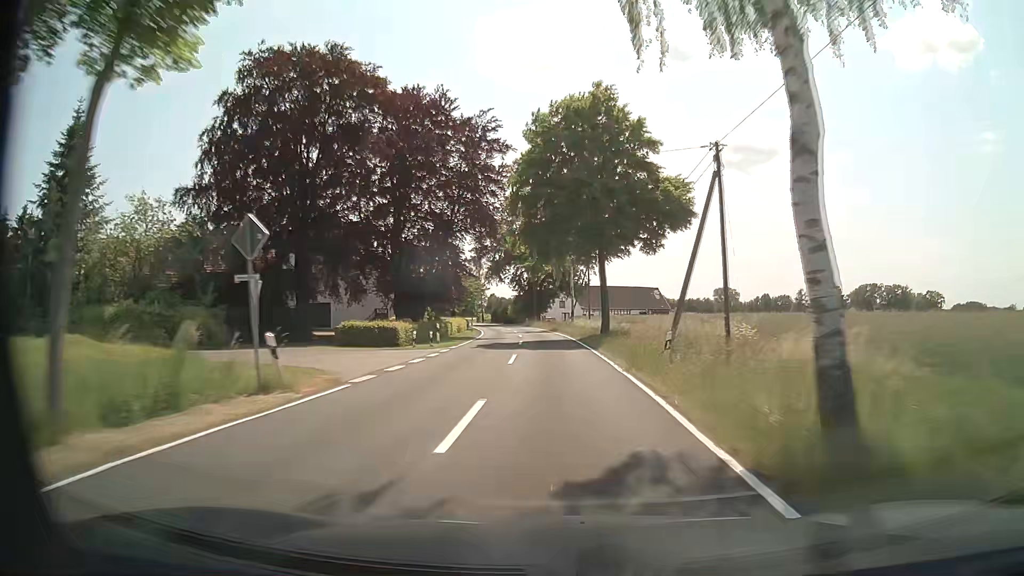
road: tertiary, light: Day
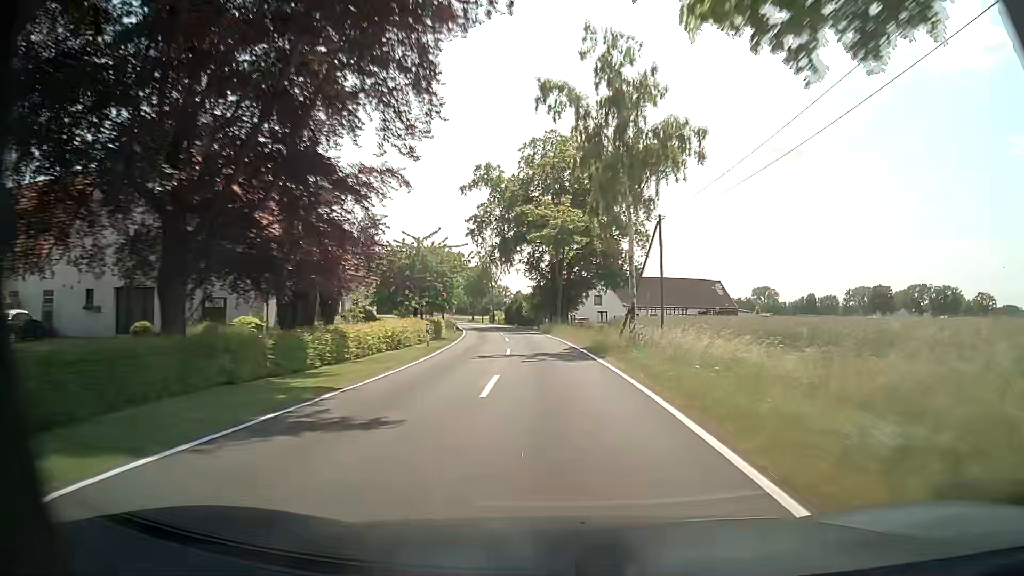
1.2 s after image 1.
(-0.5, +31.5) m; -2°
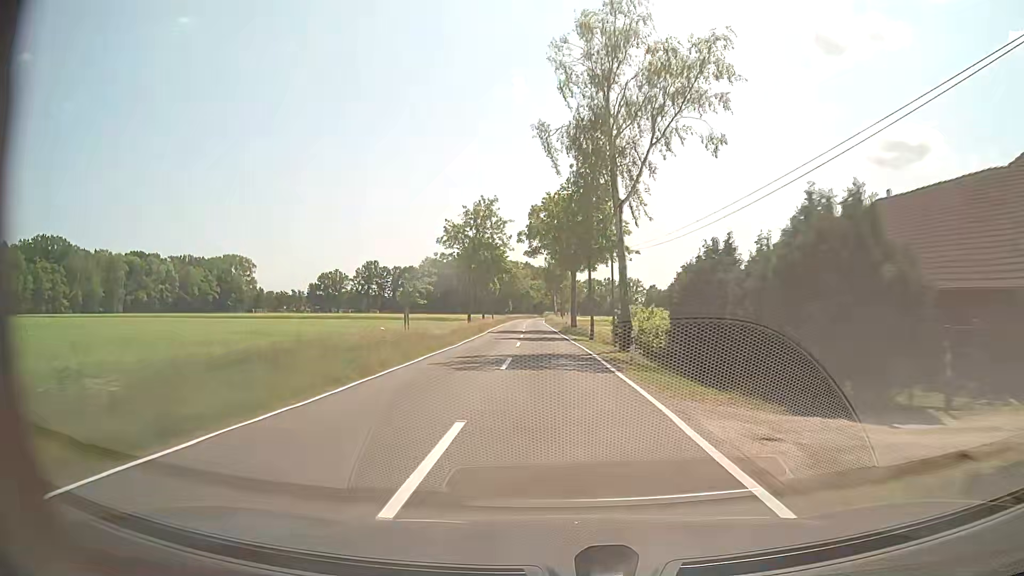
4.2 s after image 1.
(-7.3, +78.4) m; -10°
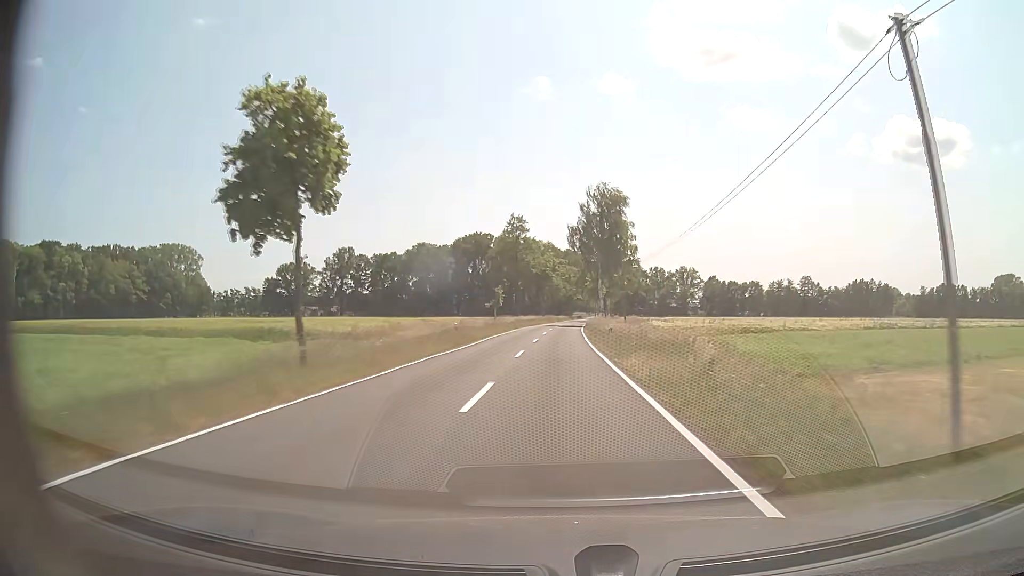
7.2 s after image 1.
(-3.0, +79.2) m; -3°
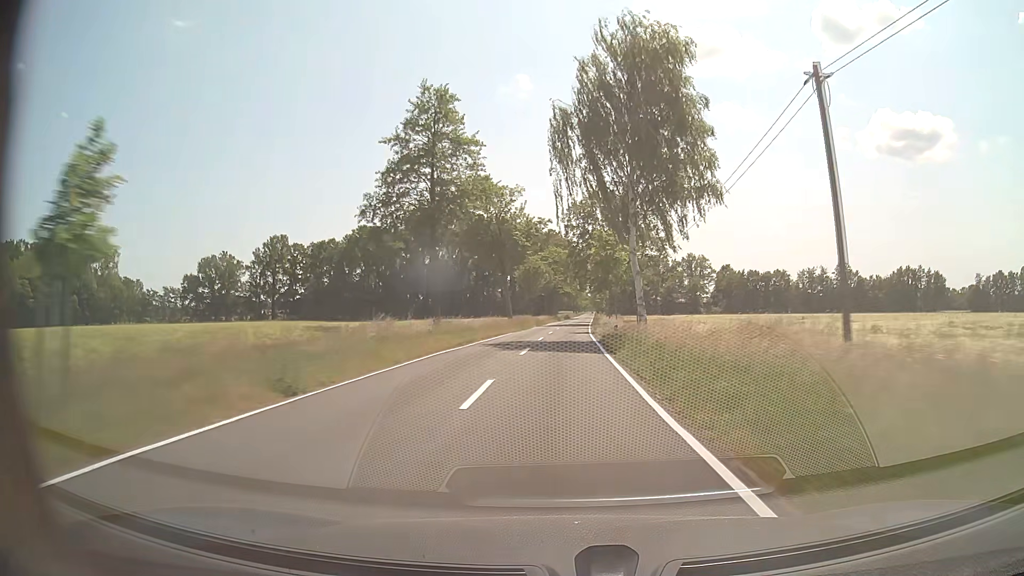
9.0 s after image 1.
(+0.3, +48.1) m; +1°
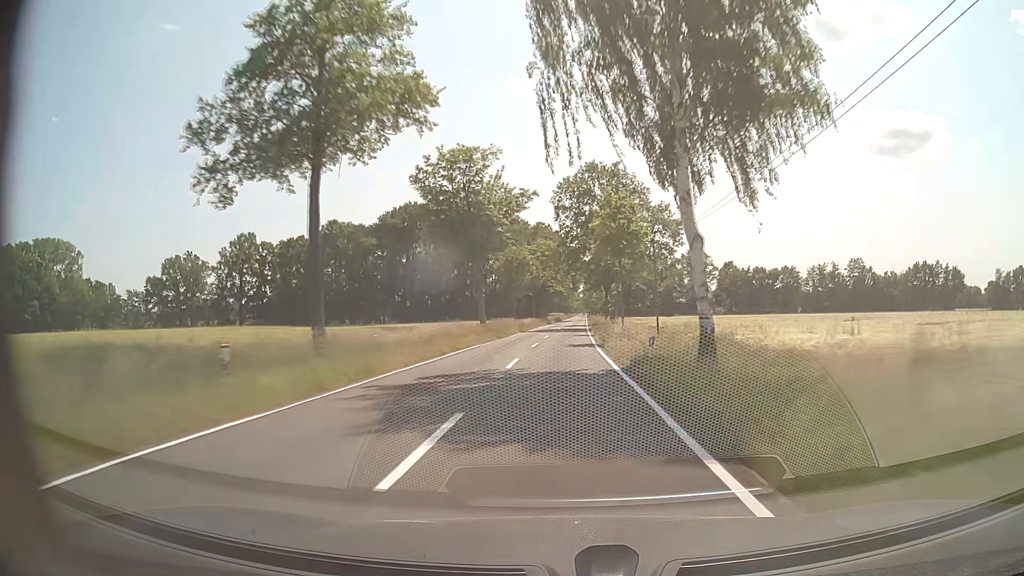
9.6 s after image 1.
(+0.1, +16.2) m; +1°
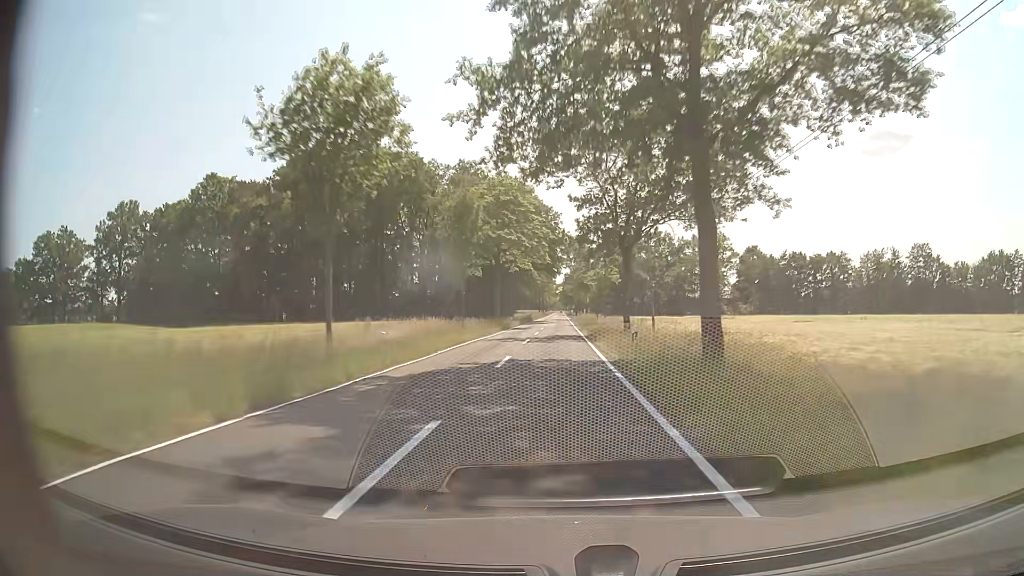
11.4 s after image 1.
(+1.0, +48.8) m; +2°
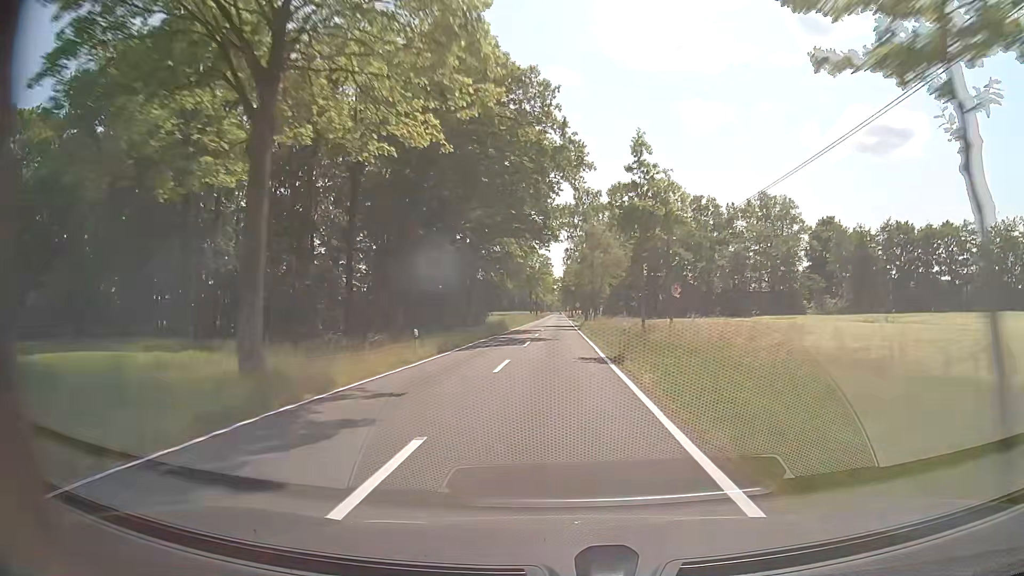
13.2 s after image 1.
(+0.1, +49.1) m; 0°
(0, +10) (0, +20) (0, +30) (0, +40) (0, +50) (0, +60) (0, +70) (0, +80) (0, +90) (0, +100) m
